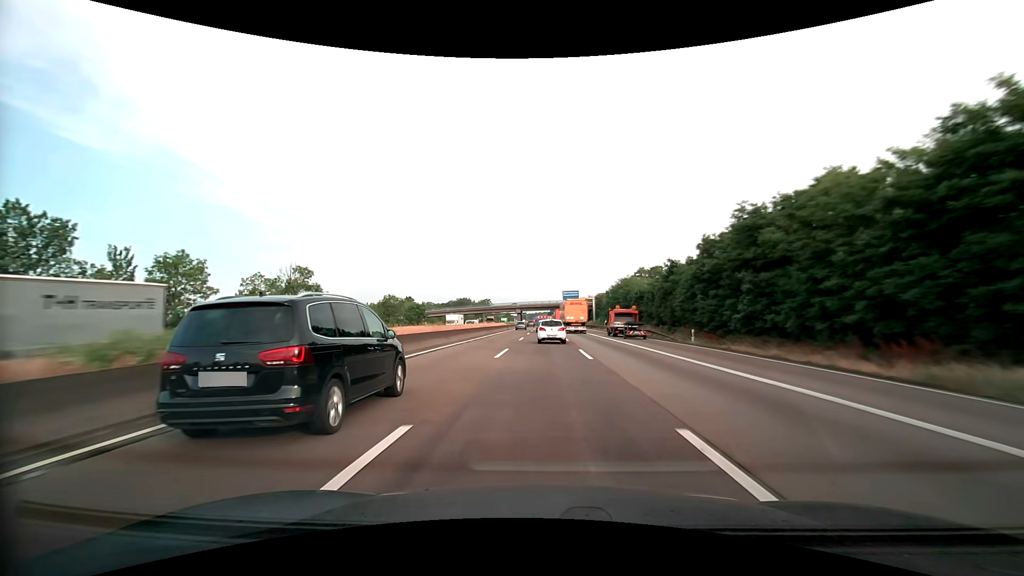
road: motorway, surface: asphalt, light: Day
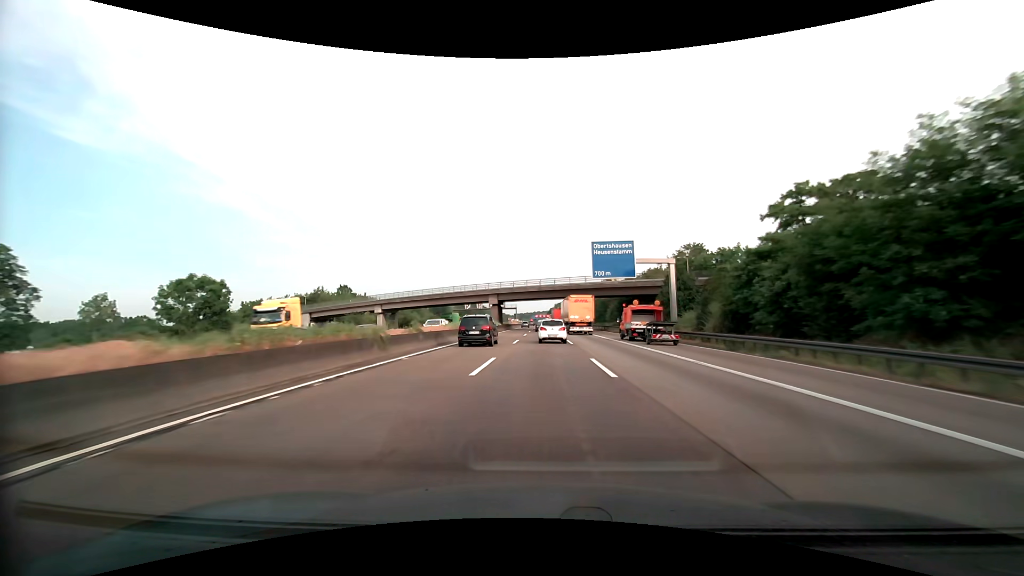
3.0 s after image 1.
(0.0, +78.0) m; 0°
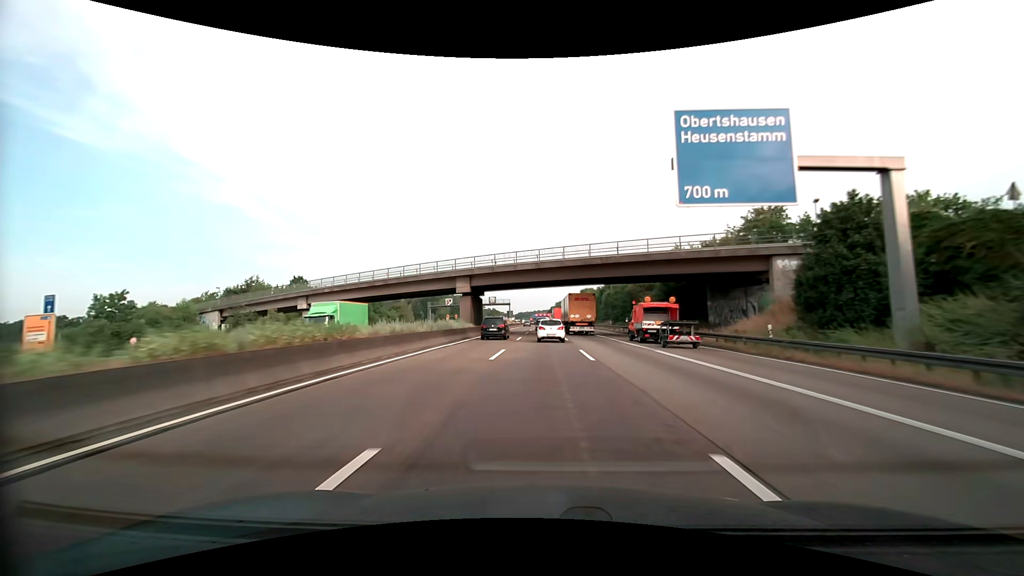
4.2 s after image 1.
(+0.1, +31.0) m; 0°
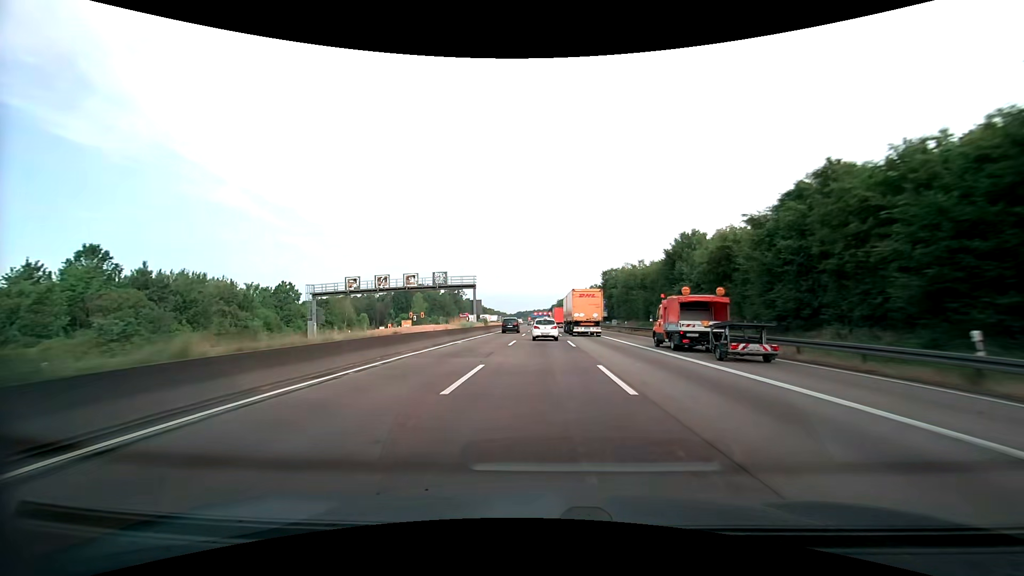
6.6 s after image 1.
(-0.1, +62.1) m; 0°
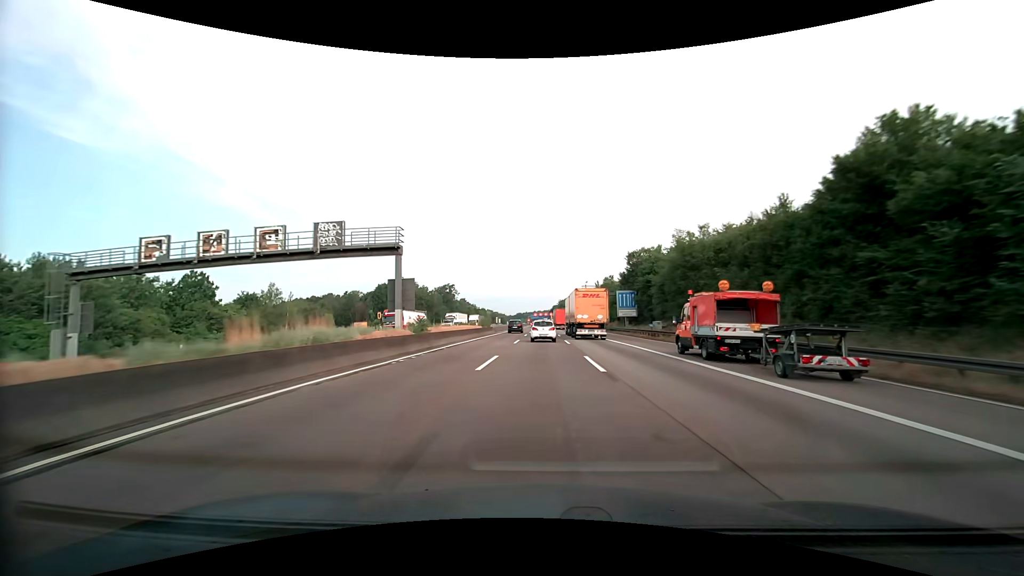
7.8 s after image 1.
(-0.2, +31.3) m; 0°
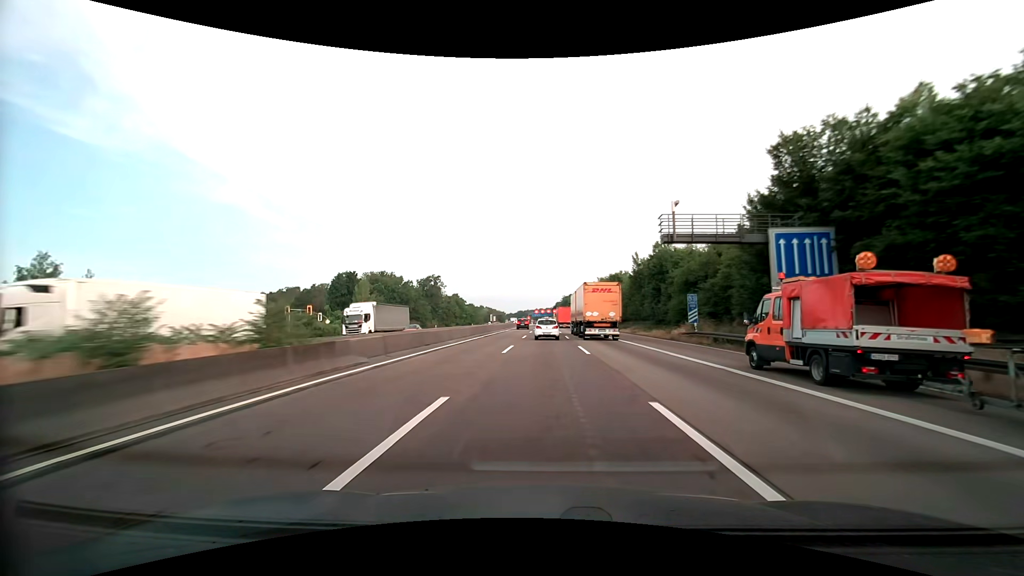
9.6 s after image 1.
(-0.2, +47.2) m; 0°
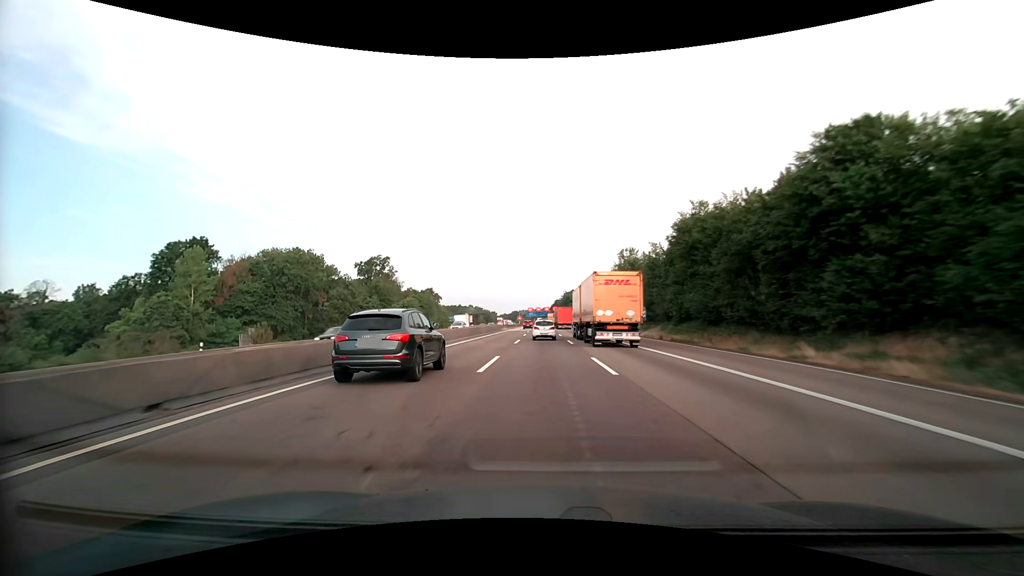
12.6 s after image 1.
(+0.4, +79.5) m; +1°
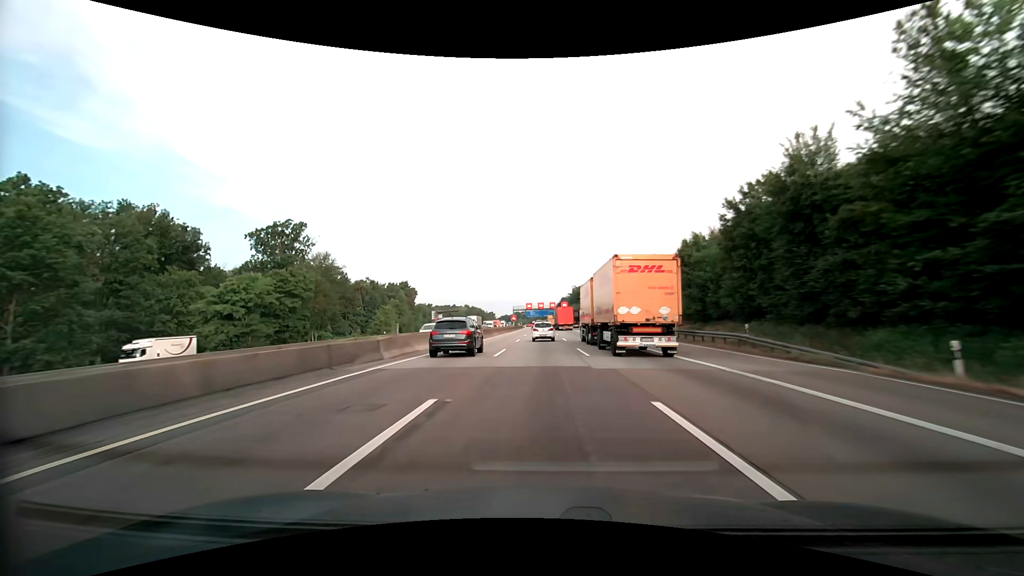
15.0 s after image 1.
(-0.2, +64.4) m; 0°
(0, +10) (0, +20) (0, +30) (0, +40) (0, +50) (0, +60) (0, +70) (-1, +80) (-1, +90) (-1, +100) m
